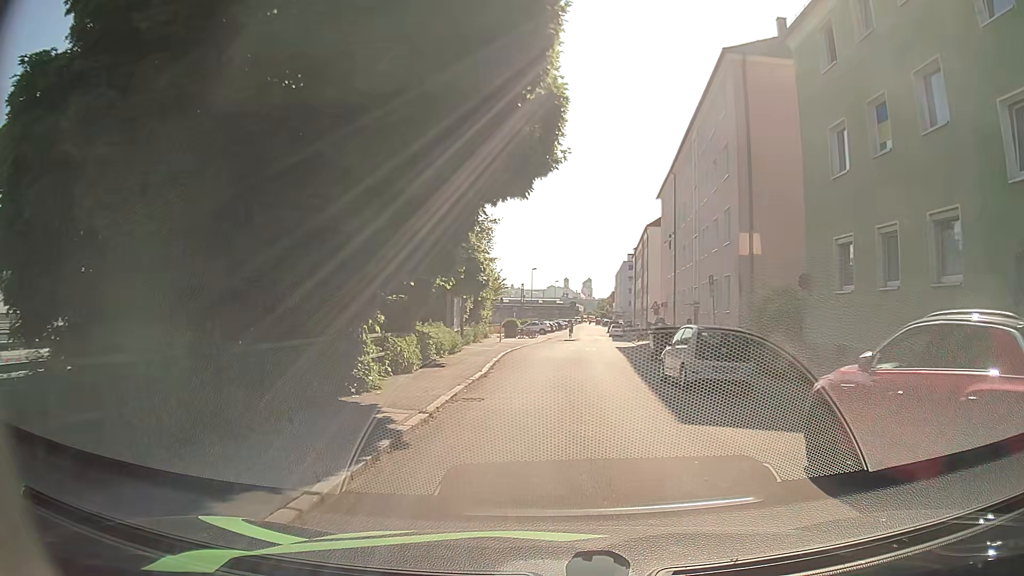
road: residential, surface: asphalt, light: Day
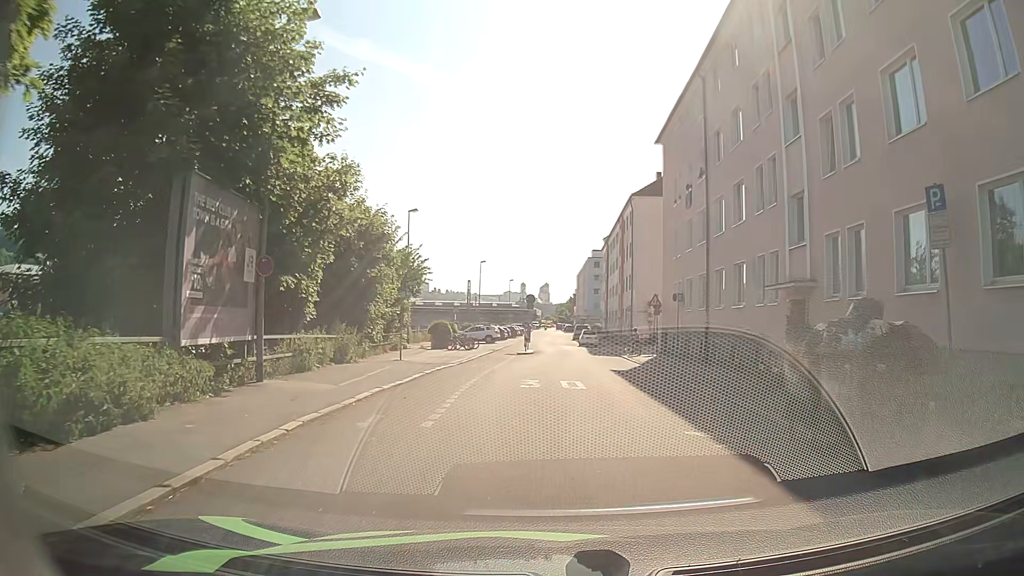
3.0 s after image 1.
(+0.4, +20.6) m; +3°
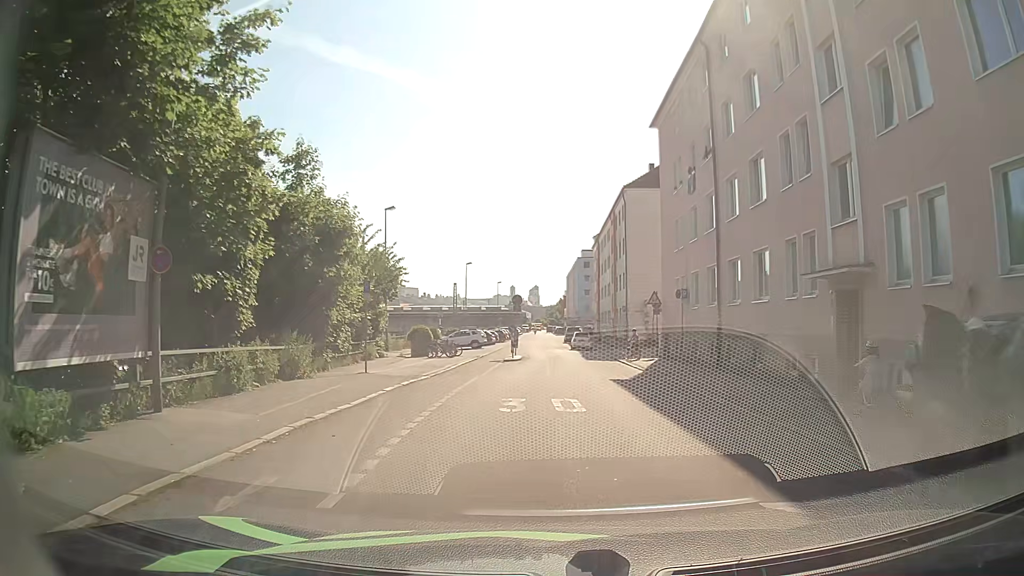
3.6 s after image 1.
(+0.1, +3.7) m; +1°
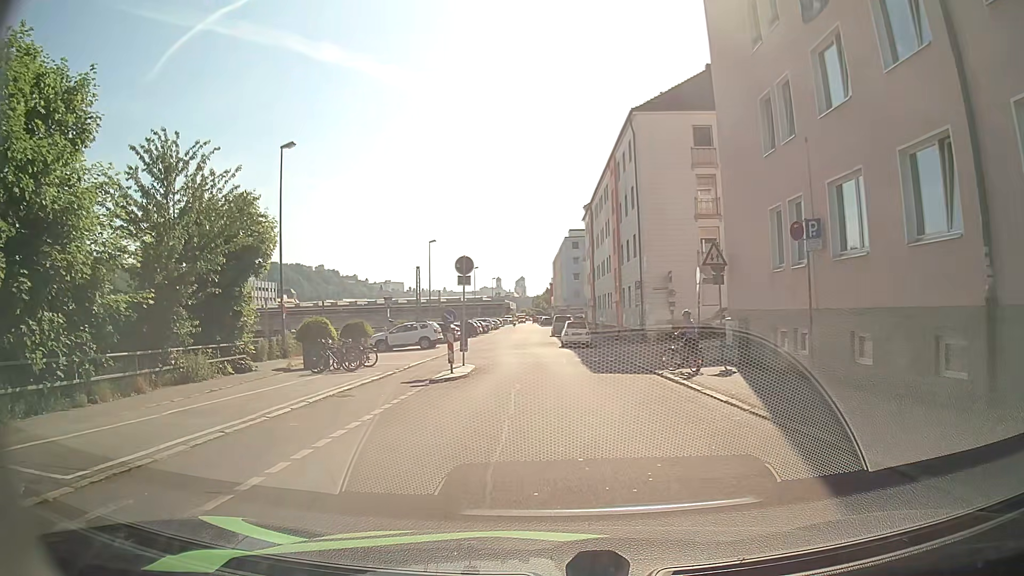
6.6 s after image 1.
(+0.4, +16.7) m; +1°
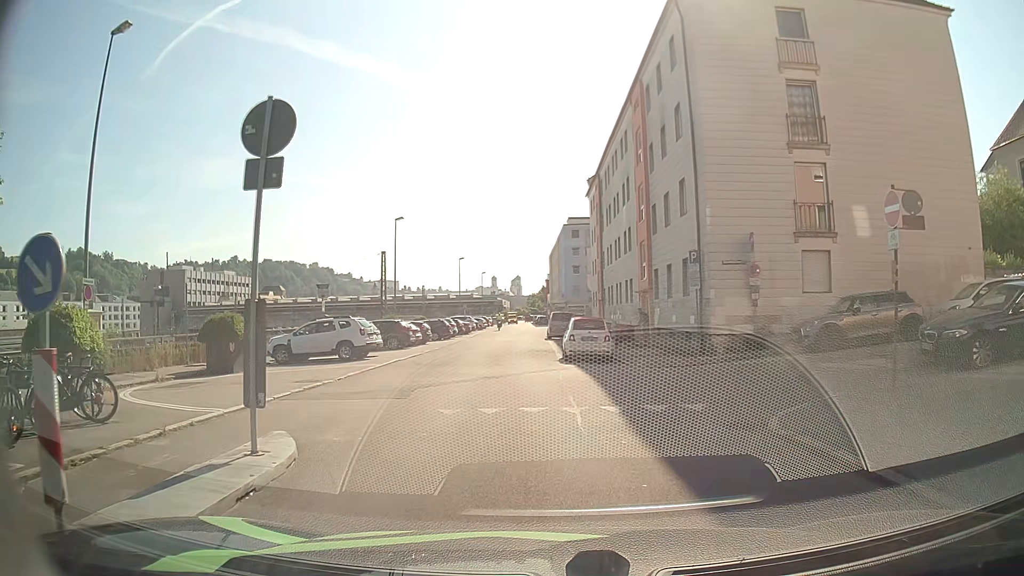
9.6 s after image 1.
(0.0, +14.7) m; +1°
